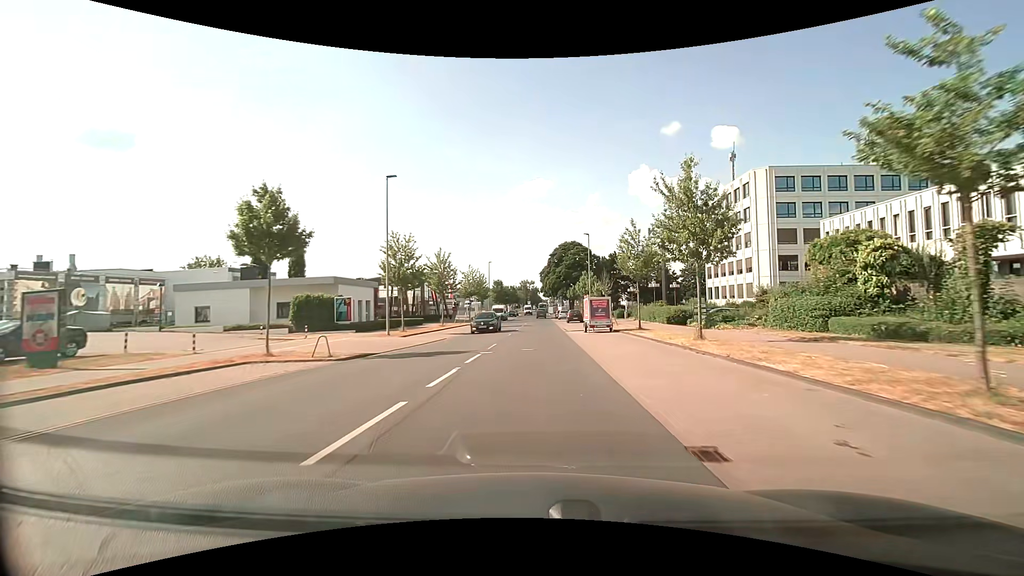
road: unclassified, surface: asphalt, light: Day
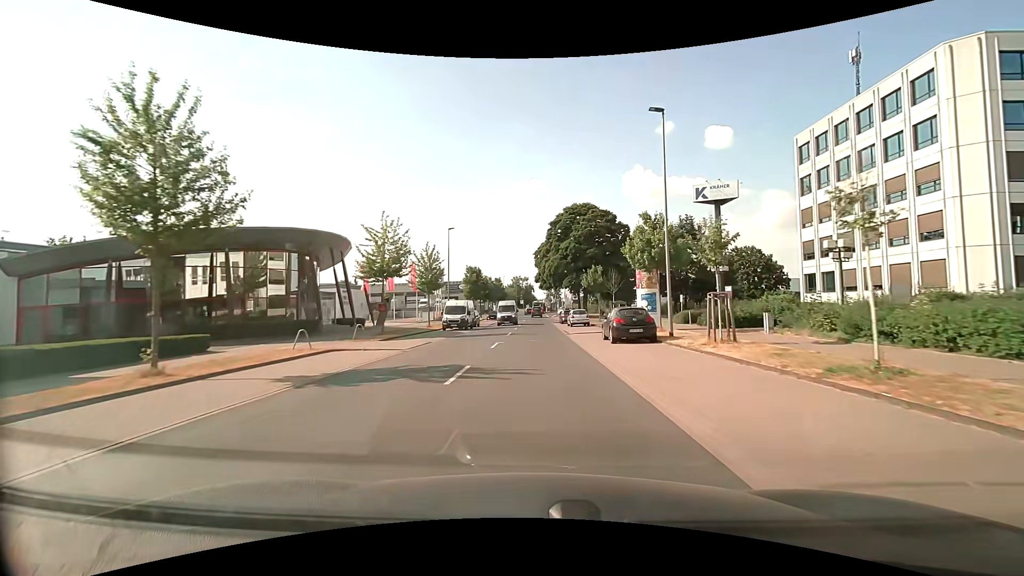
(+0.4, +36.4) m; +1°
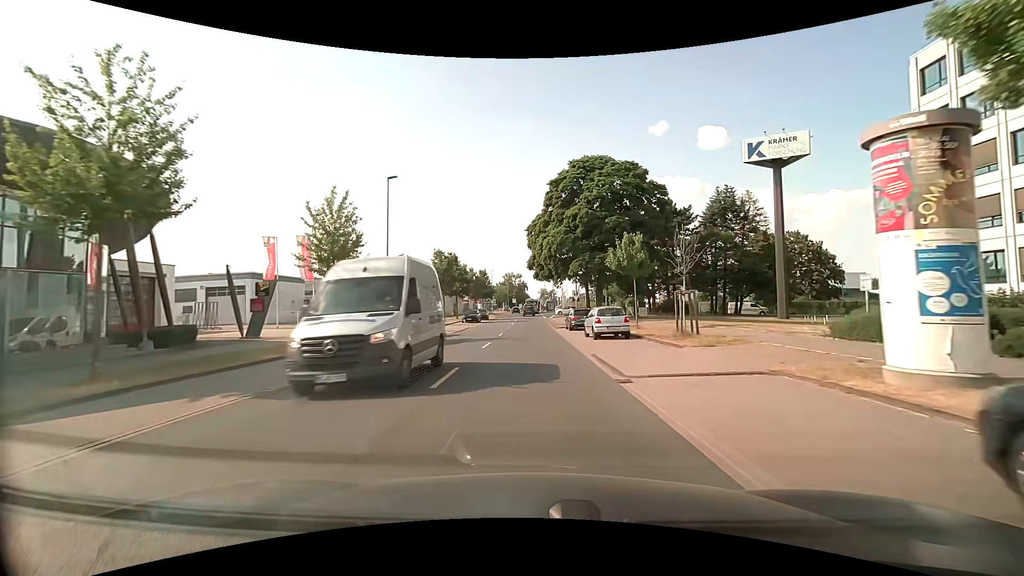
(+0.1, +20.1) m; 0°
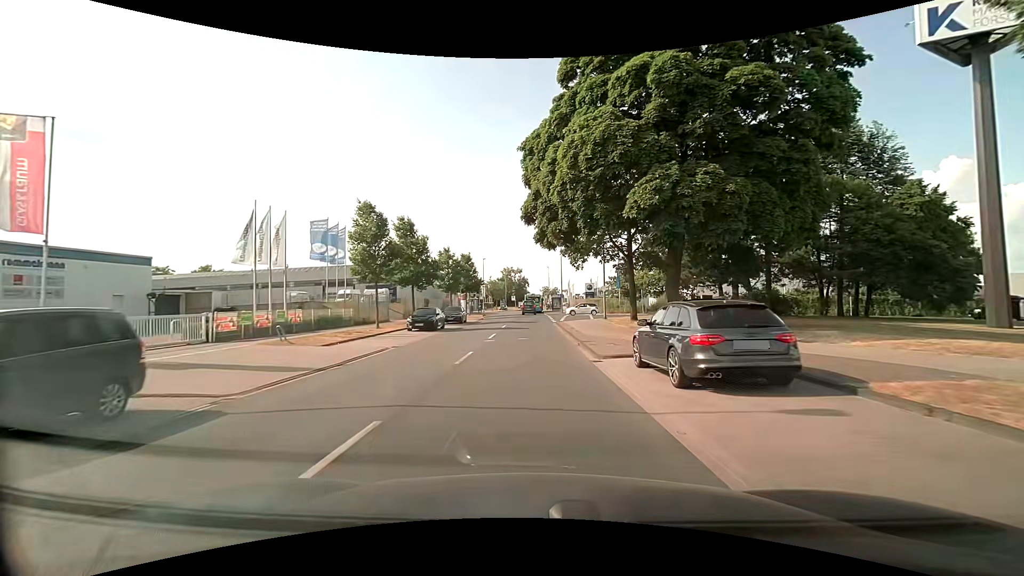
(+0.1, +24.2) m; 0°
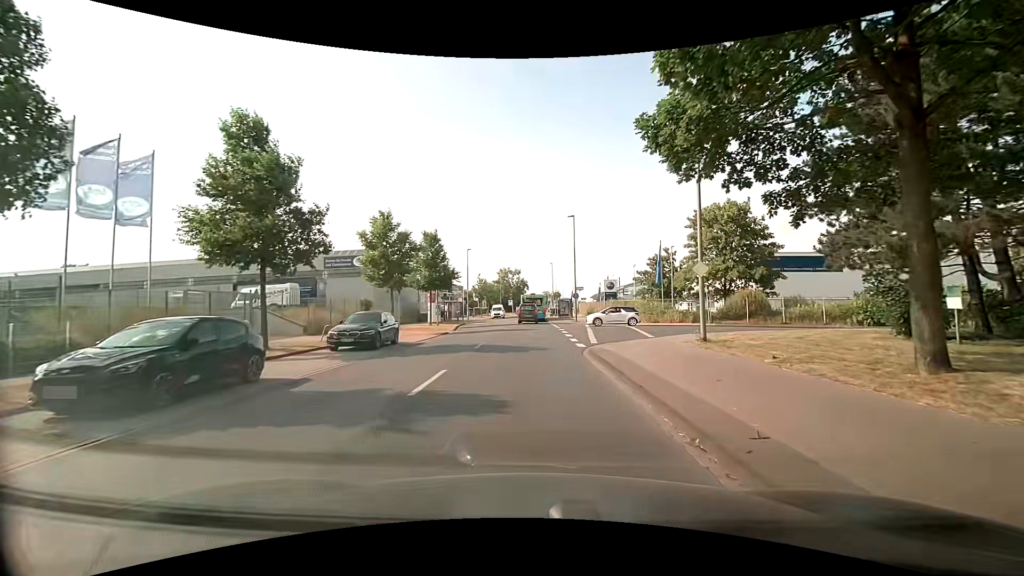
(+0.1, +22.7) m; -2°
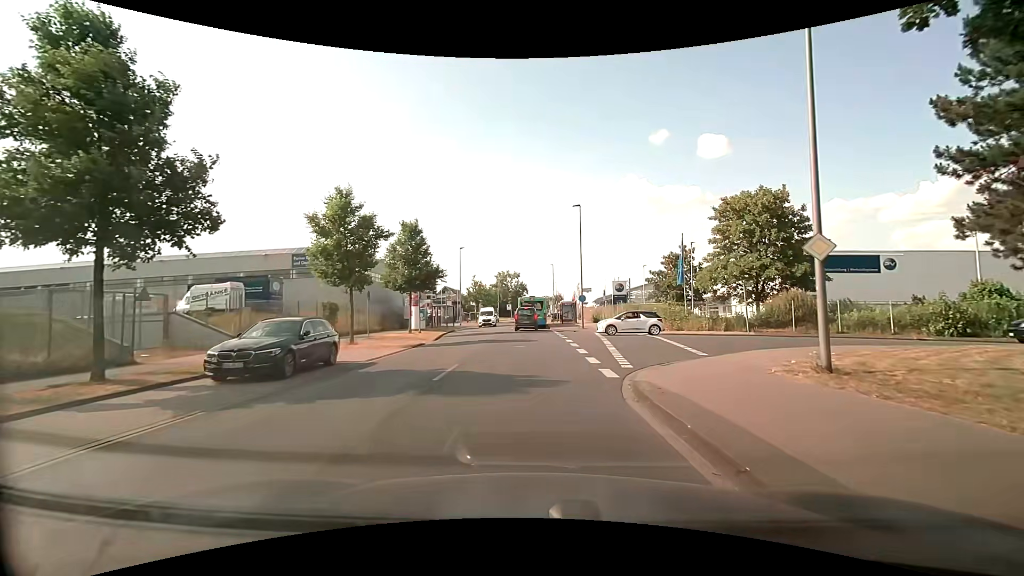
(+0.2, +7.0) m; +2°
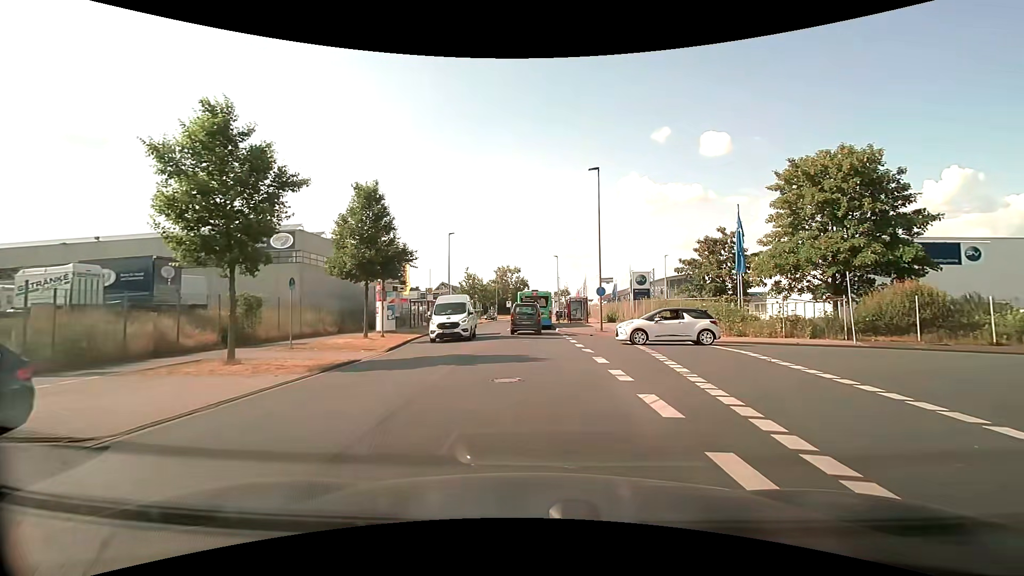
(0.0, +10.0) m; 0°
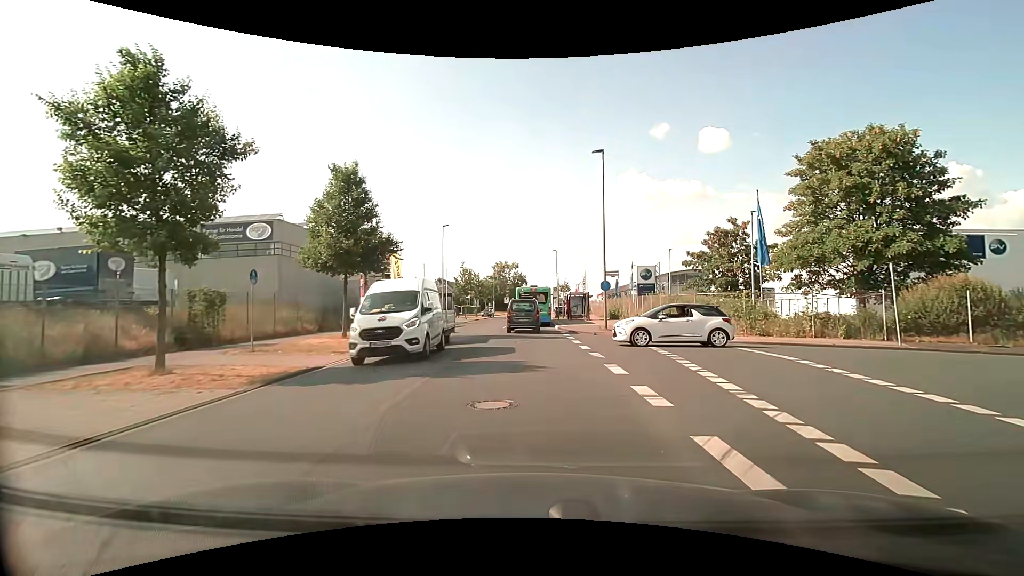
(0.0, +2.6) m; +1°
(0, +10) (0, +20) (-1, +30) (-1, +40) (-1, +50) (-1, +60) (-1, +70) (0, +80) (0, +90) (0, +100) m
